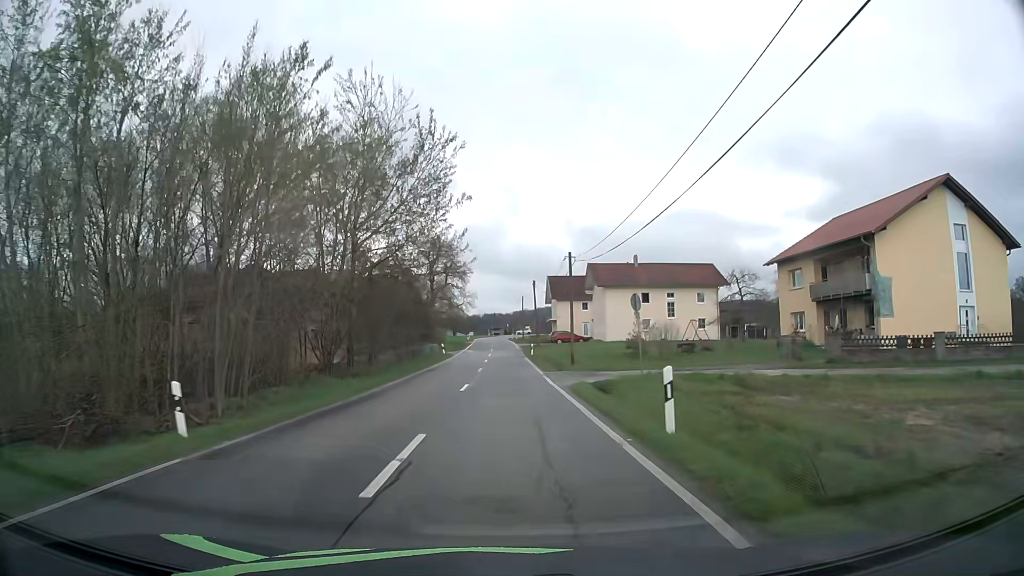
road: tertiary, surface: asphalt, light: Day
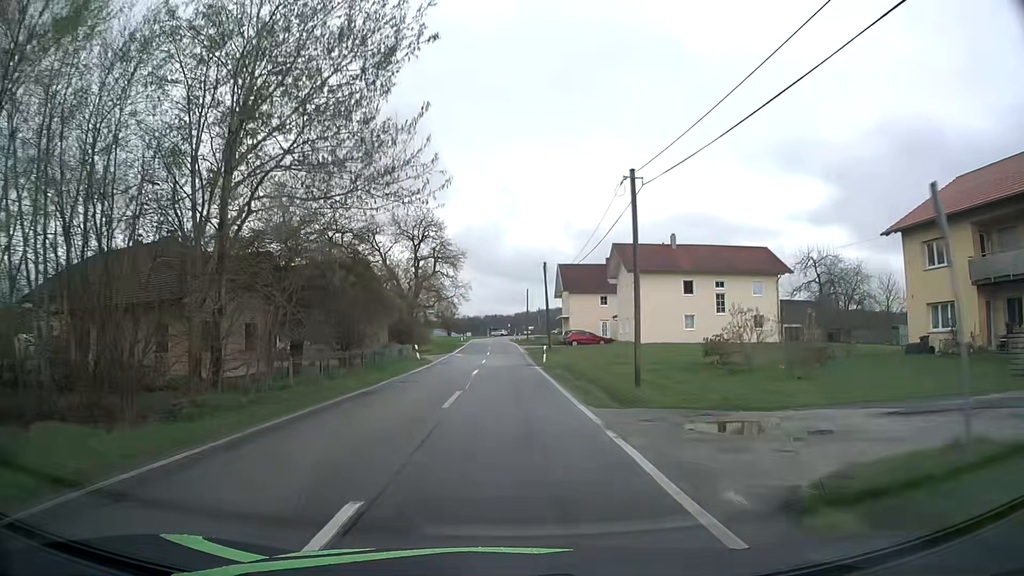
(0.0, +16.7) m; 0°
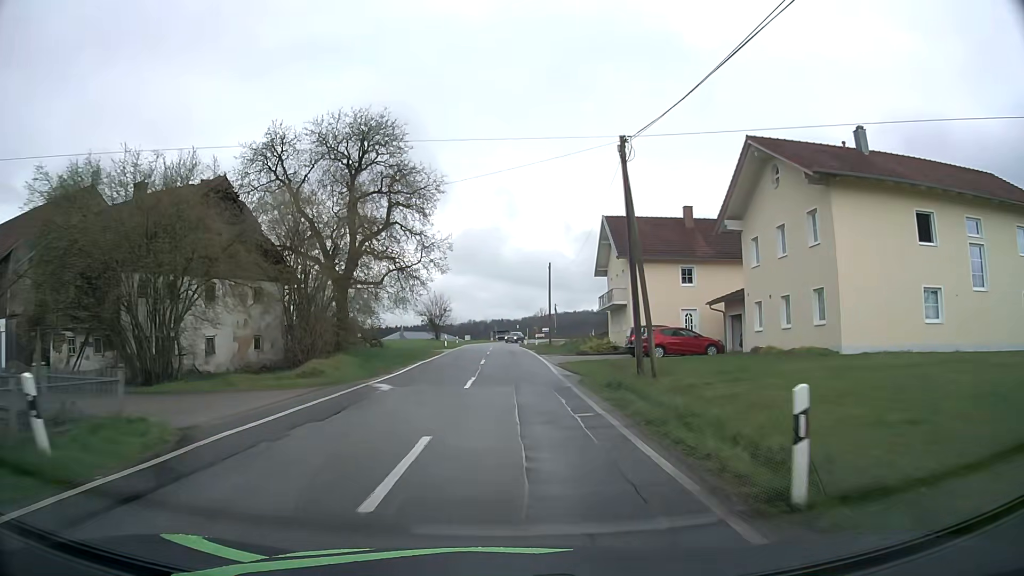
(-0.2, +33.0) m; -1°
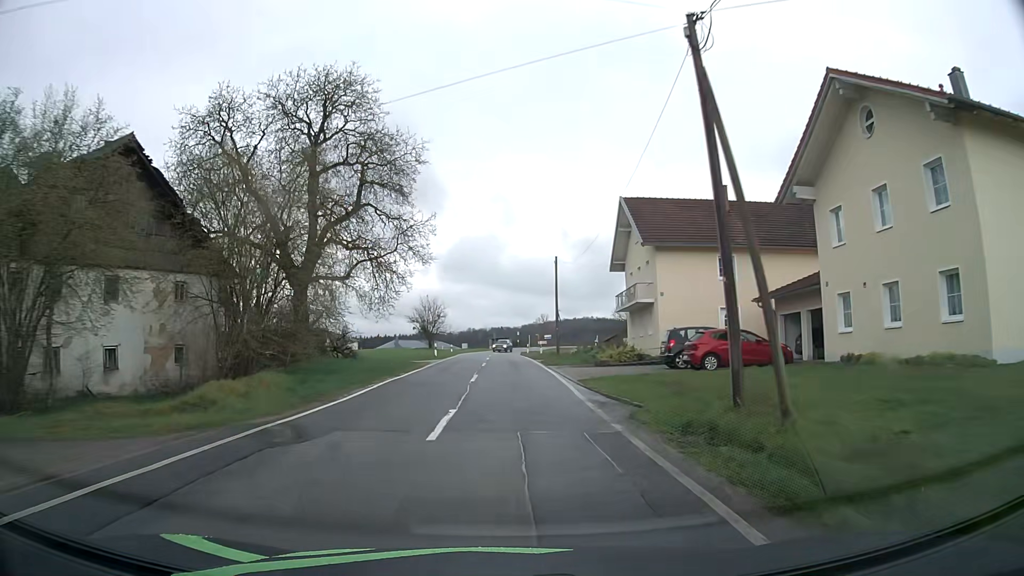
(0.0, +8.1) m; 0°
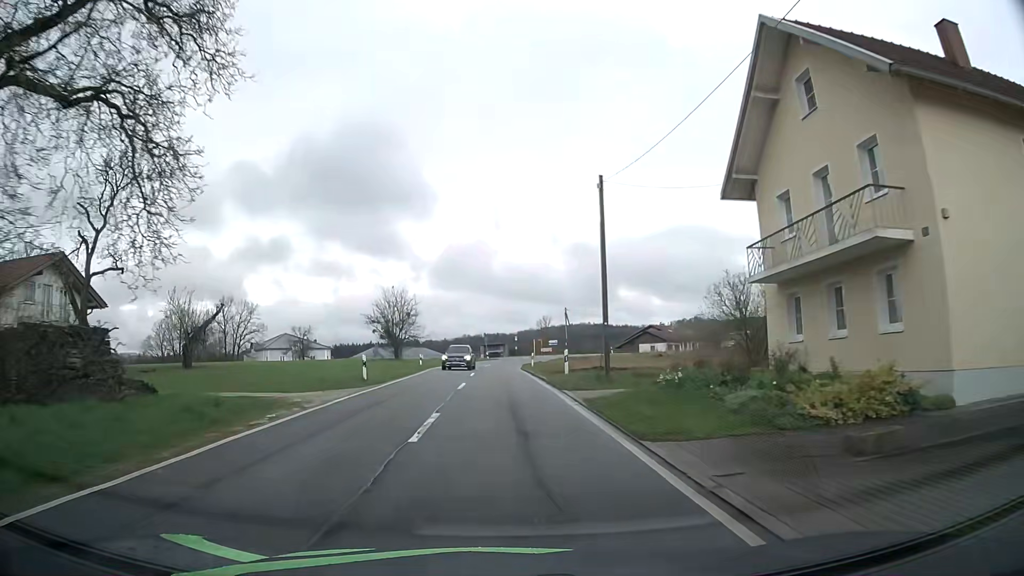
(0.0, +23.9) m; 0°
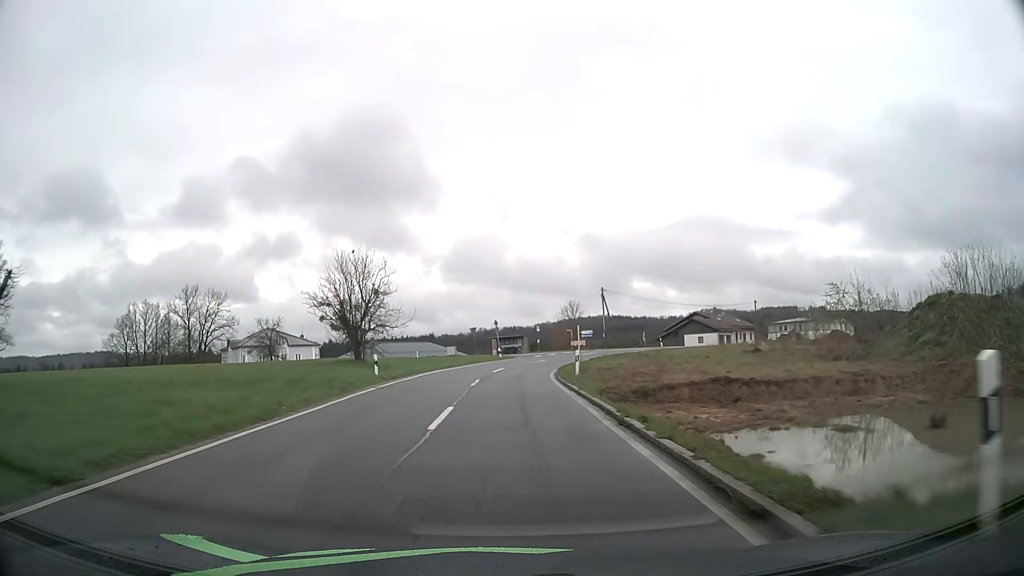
(-0.3, +22.7) m; -2°
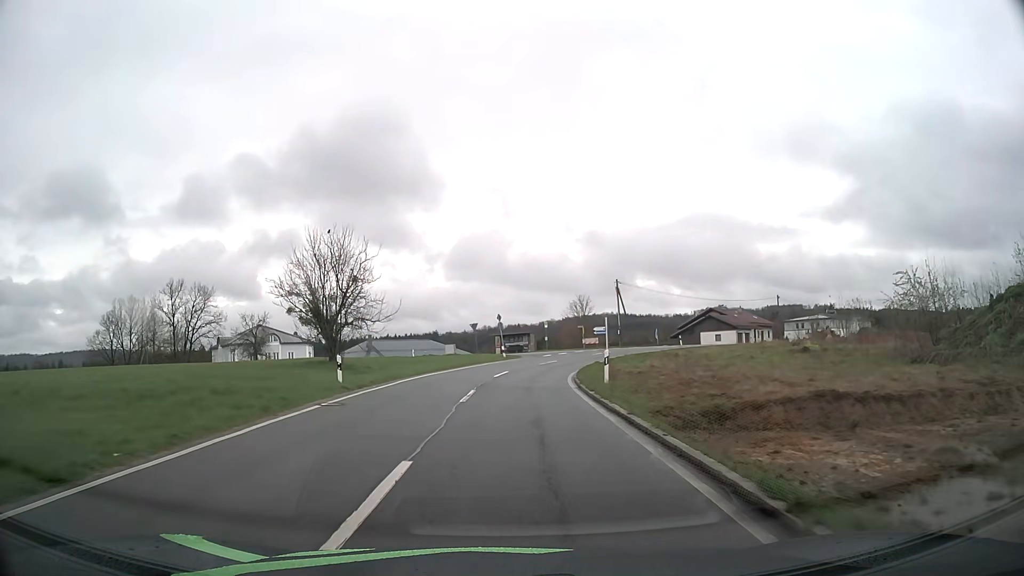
(0.0, +7.0) m; 0°
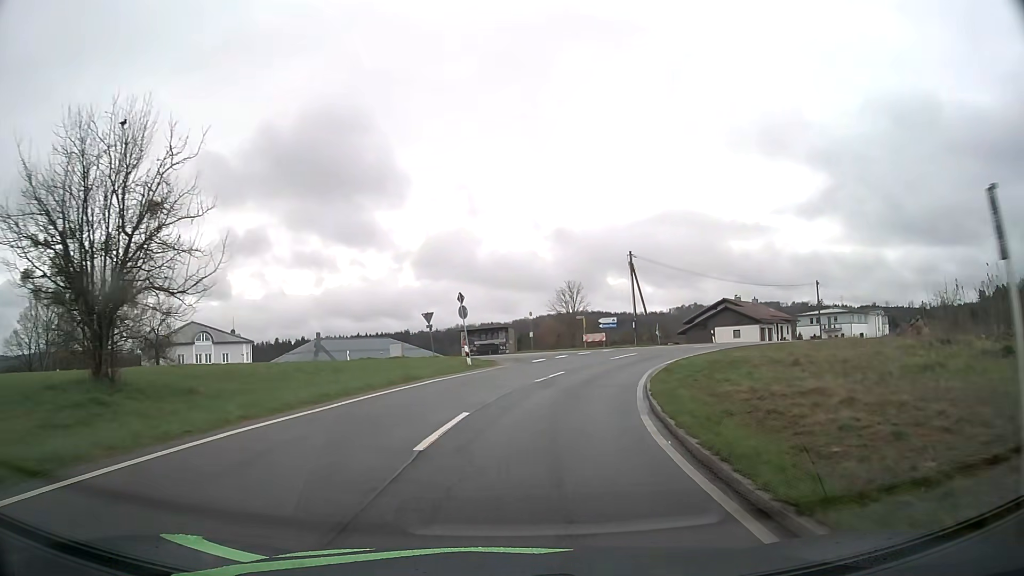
(+0.2, +19.3) m; +2°
(0, +10) (+2, +20) (+5, +29) (+5, +39) (0, +48) (-8, +54) (-17, +59) (-25, +64) (-34, +70) (-42, +75) m
